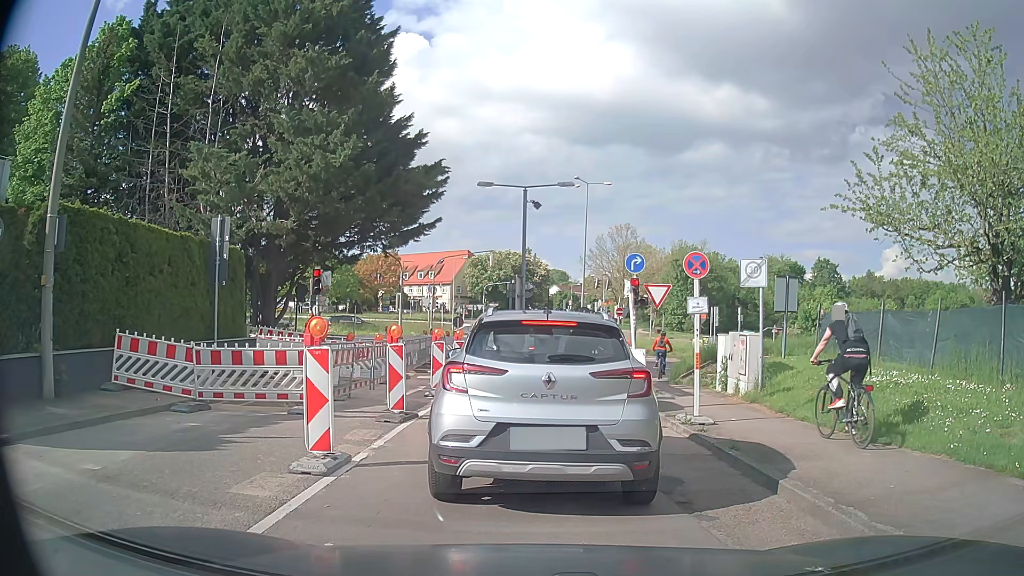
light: Day
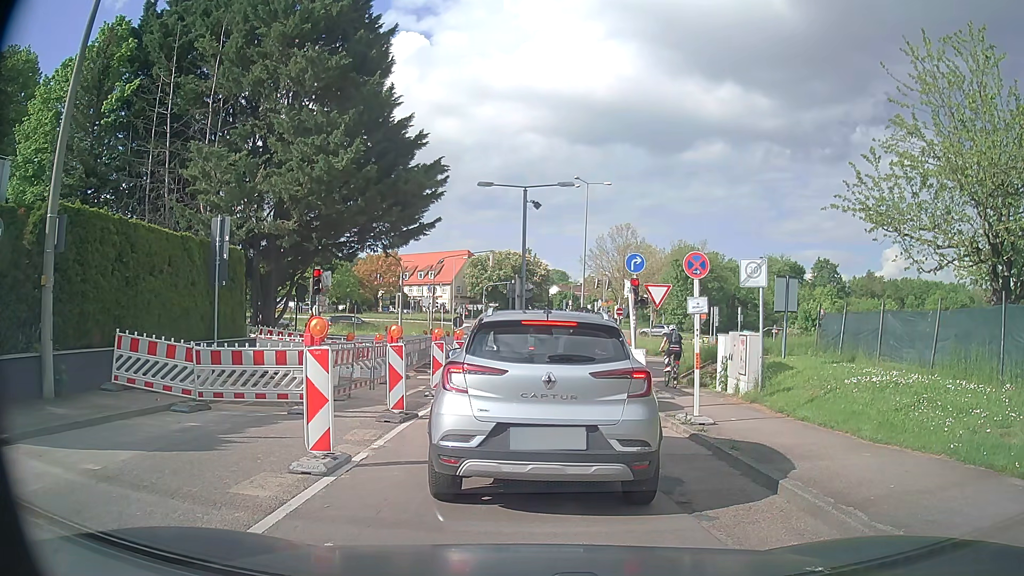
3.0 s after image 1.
(0.0, 0.0) m; 0°
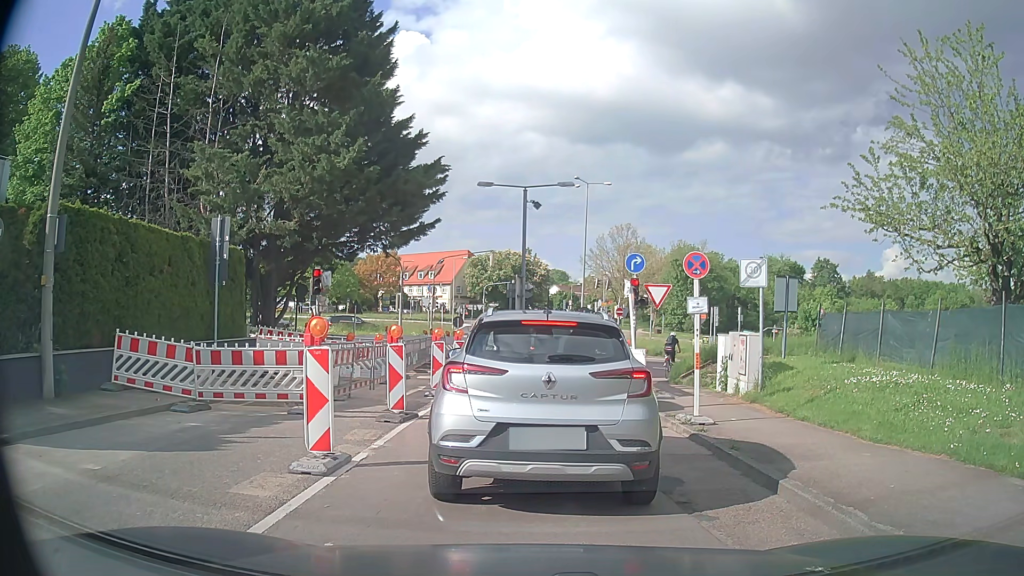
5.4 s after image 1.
(0.0, 0.0) m; 0°
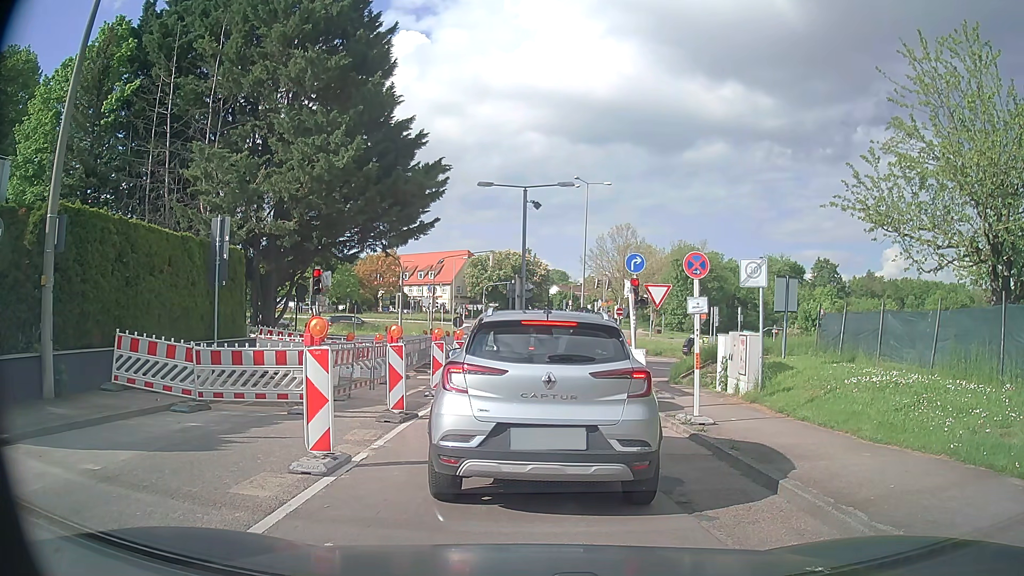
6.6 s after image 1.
(0.0, 0.0) m; 0°
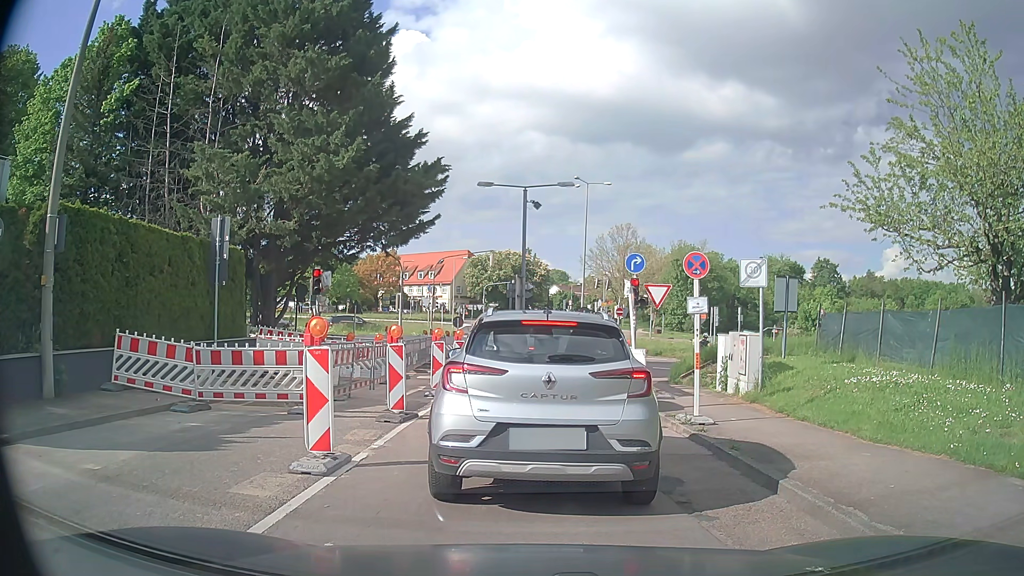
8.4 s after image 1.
(0.0, 0.0) m; 0°
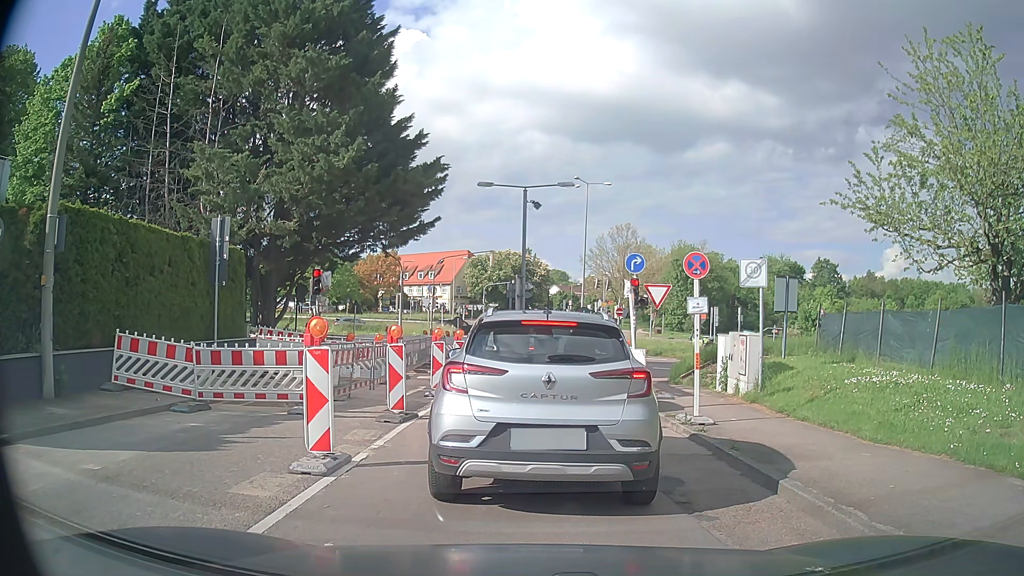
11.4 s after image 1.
(0.0, 0.0) m; 0°
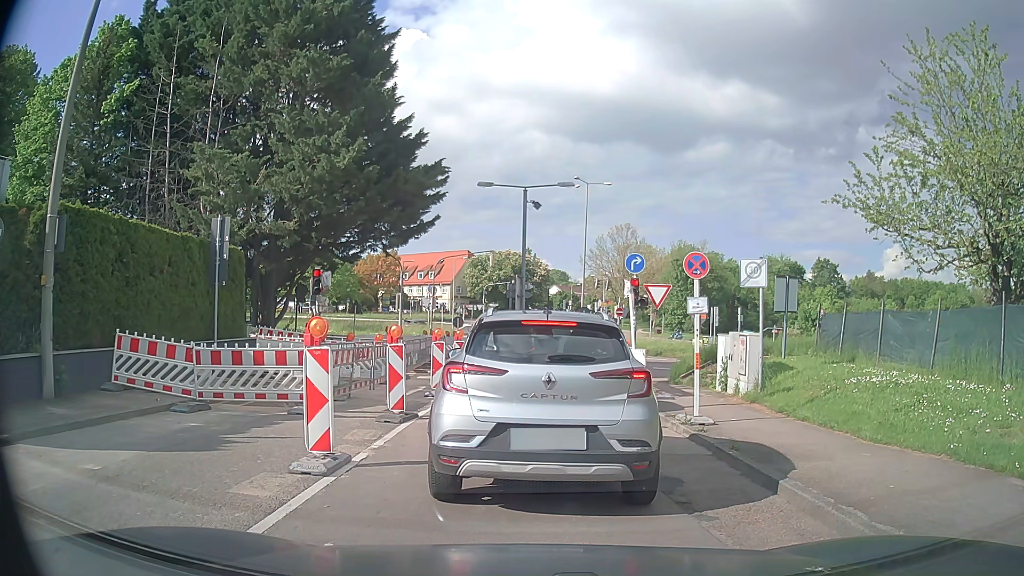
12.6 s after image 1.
(0.0, 0.0) m; 0°
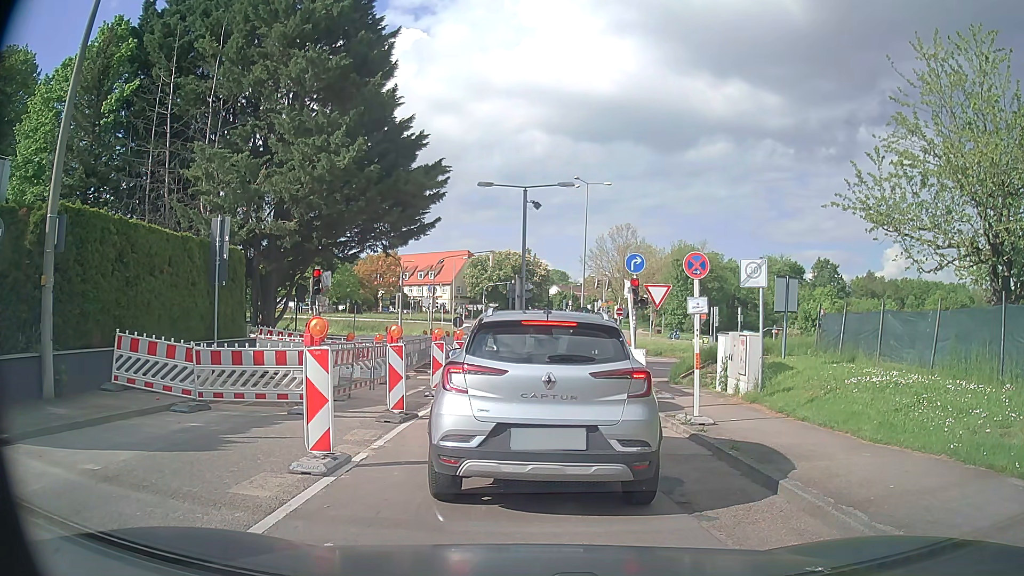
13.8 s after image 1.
(0.0, 0.0) m; 0°
